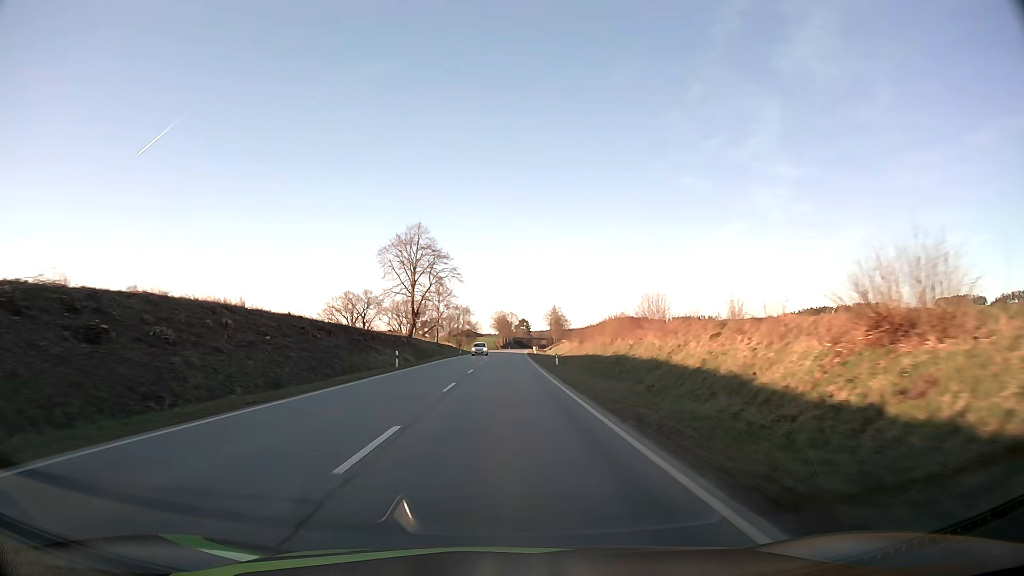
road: secondary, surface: asphalt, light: Day
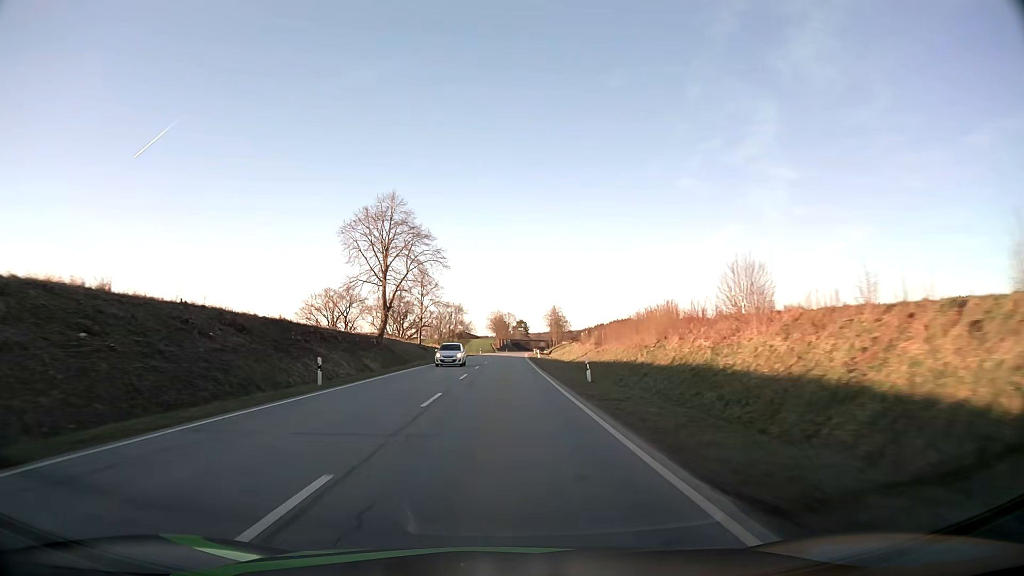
(0.0, +16.2) m; 0°
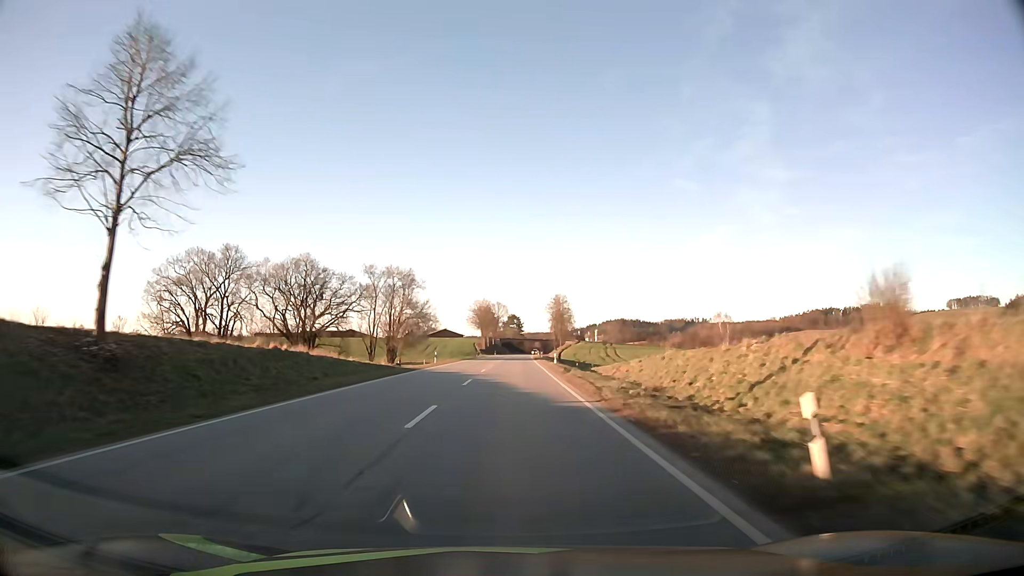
(+0.3, +64.4) m; +1°
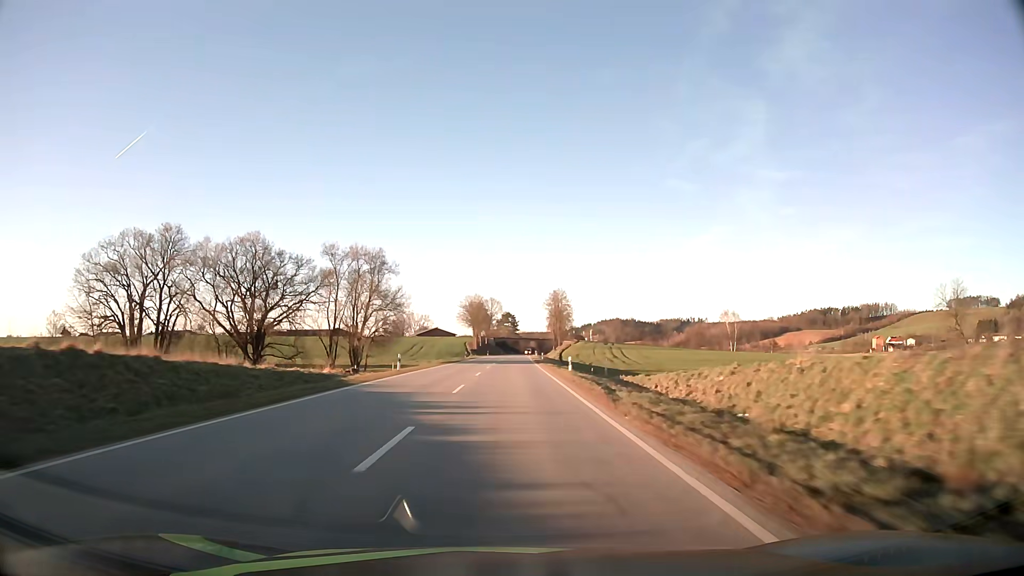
(+0.1, +16.0) m; +1°
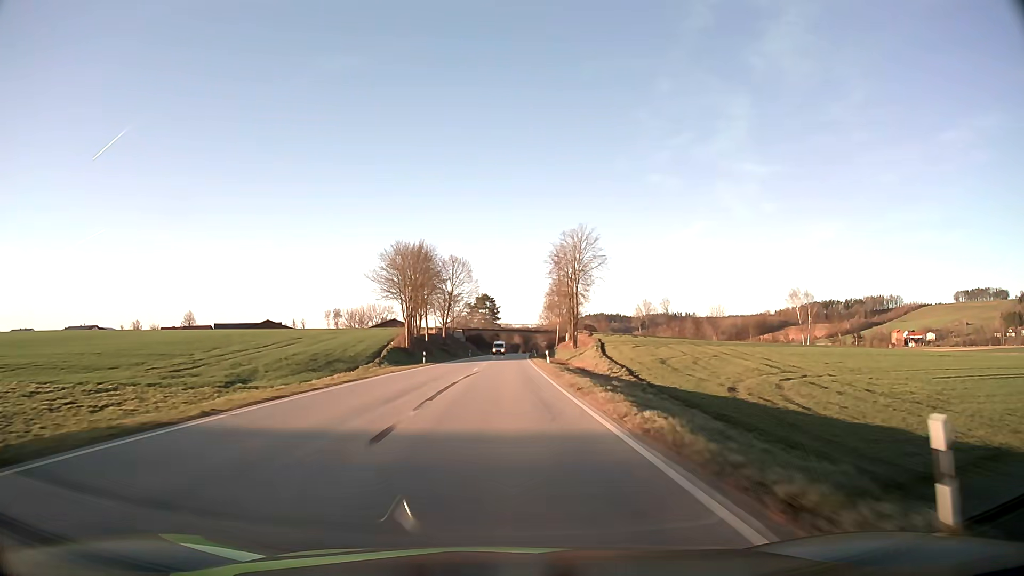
(+1.3, +79.7) m; +2°
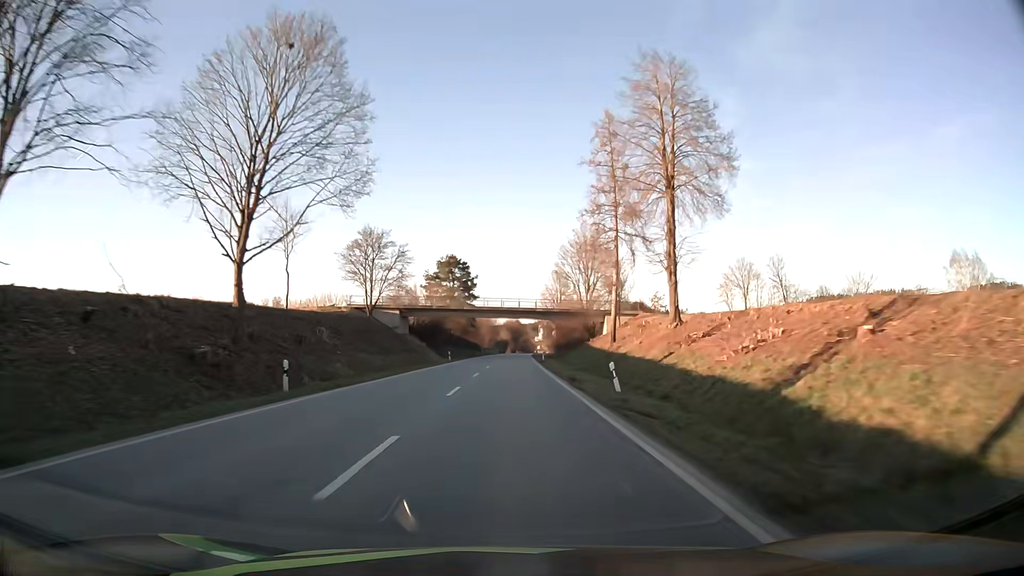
(+0.9, +78.8) m; +1°
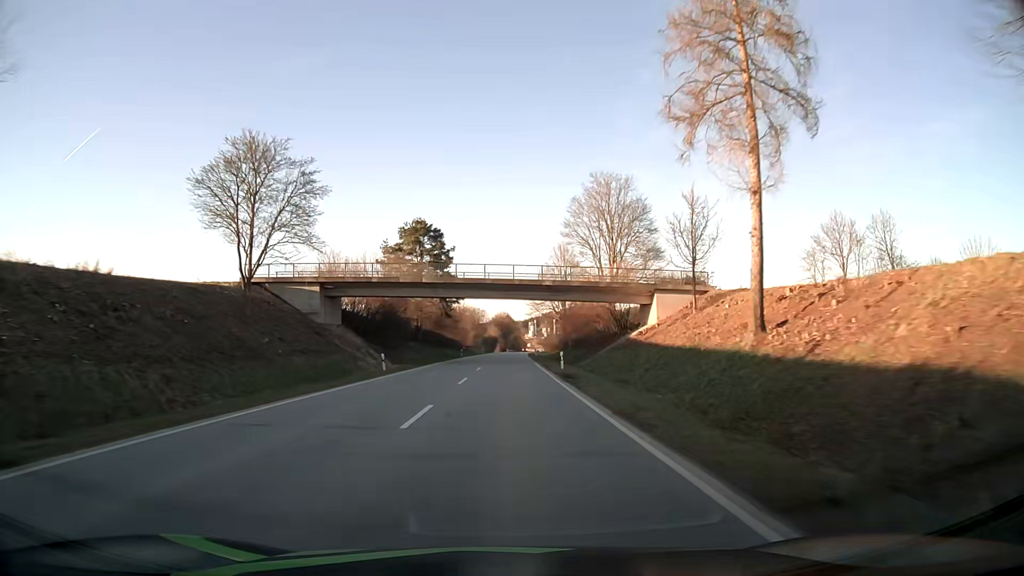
(+0.3, +31.4) m; +1°
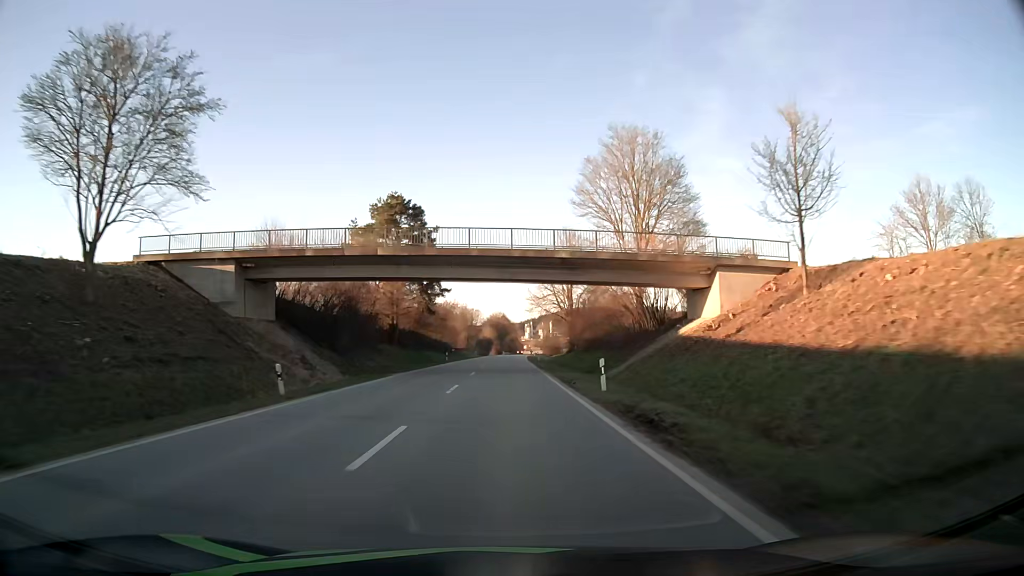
(+0.1, +15.7) m; 0°
(0, +10) (0, +20) (0, +30) (0, +40) (0, +50) (+1, +60) (+1, +70) (+1, +80) (+1, +90) (+1, +100) m
